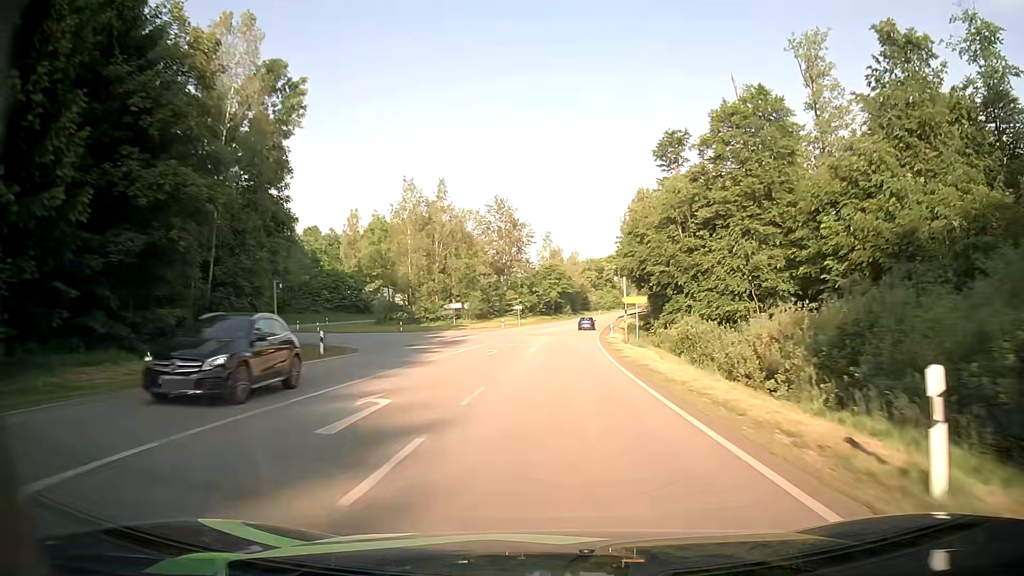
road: secondary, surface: asphalt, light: Day
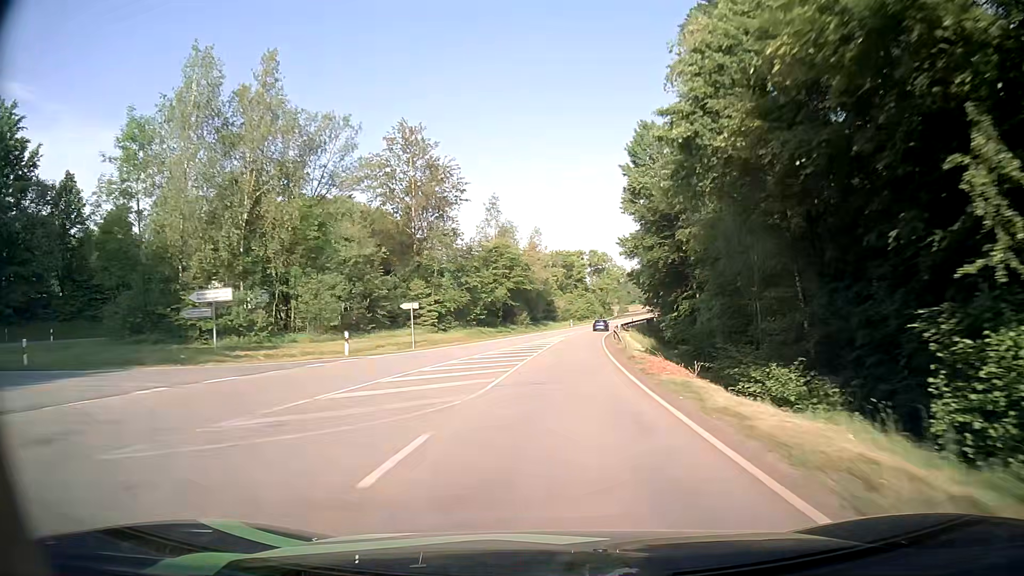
(+1.6, +48.1) m; +4°
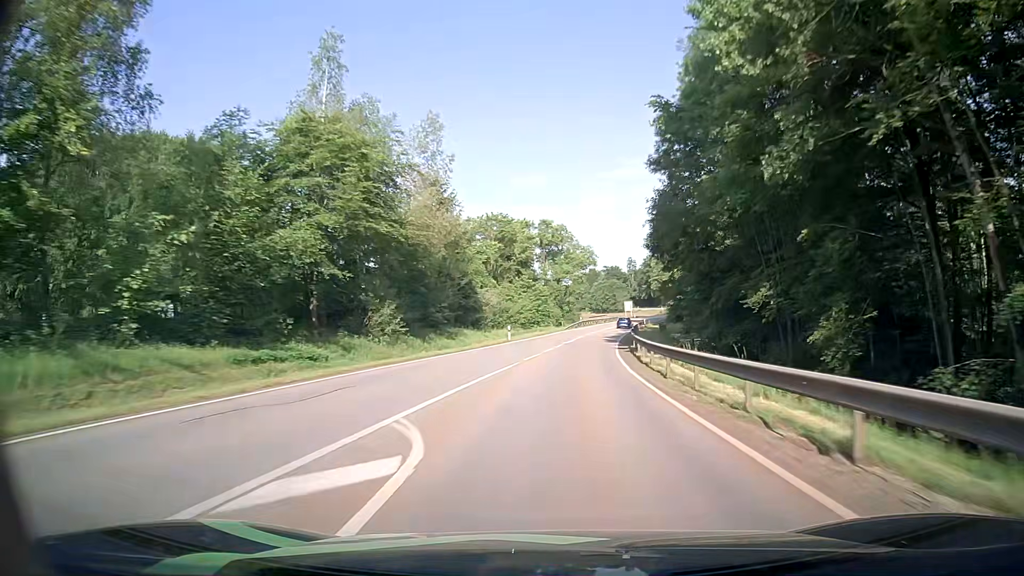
(+1.7, +51.6) m; +5°
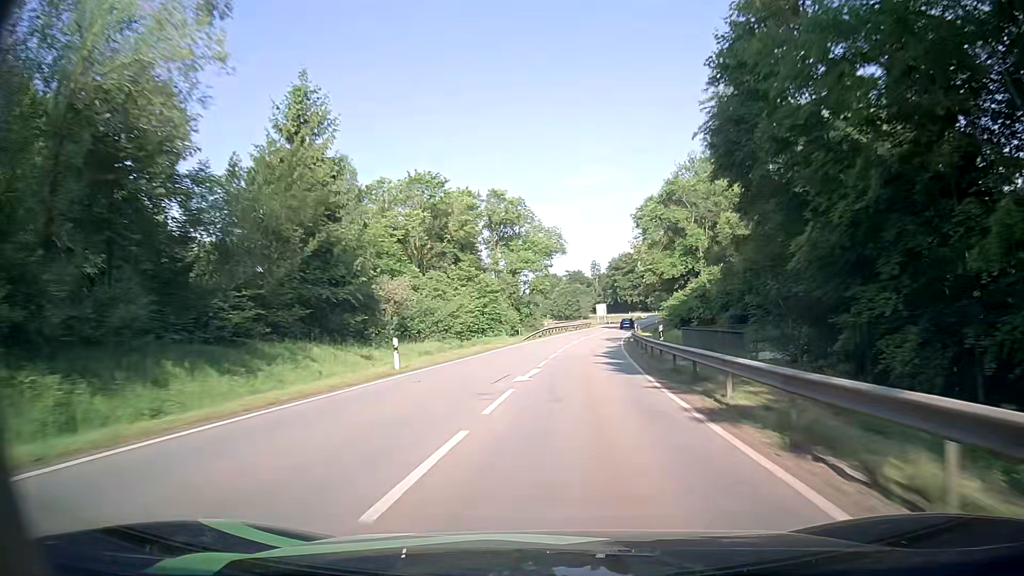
(+0.7, +26.3) m; +3°
(0, +10) (+1, +20) (+1, +30) (+2, +40) (+4, +50) (+5, +60) (+7, +70) (+8, +79) (+10, +89) (+13, +99) m
